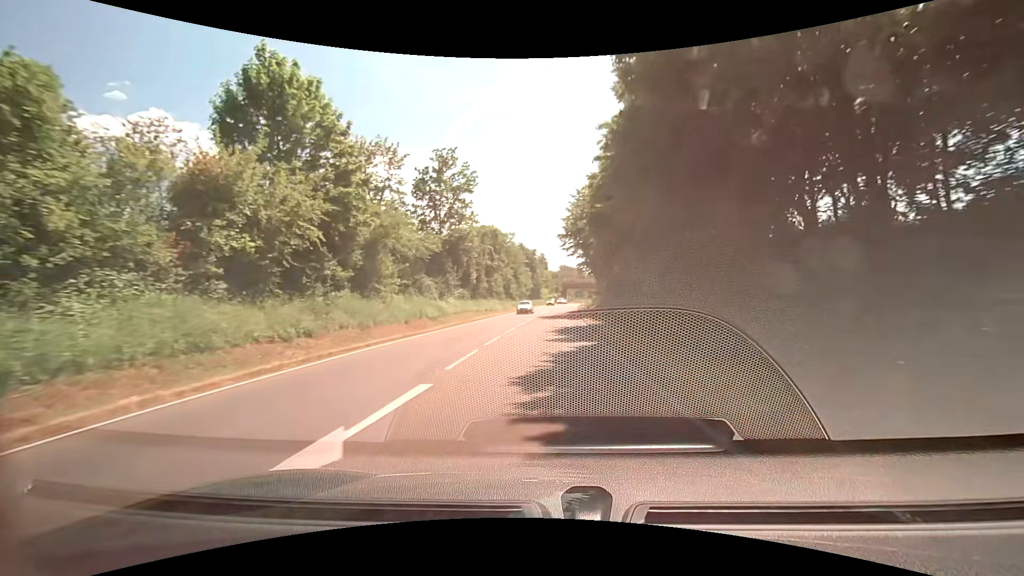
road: primary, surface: asphalt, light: Day
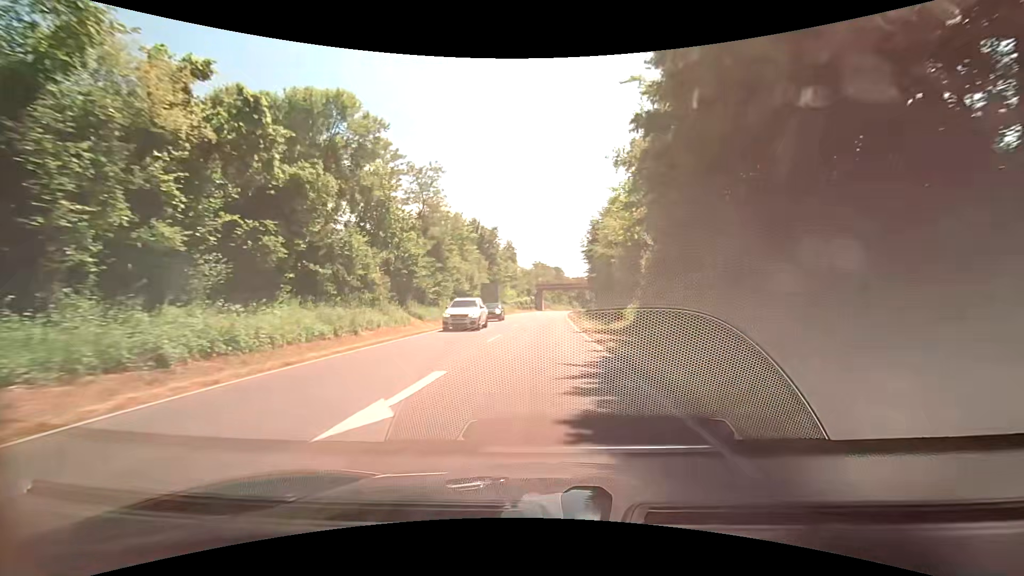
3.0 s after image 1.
(+1.5, +53.0) m; +3°
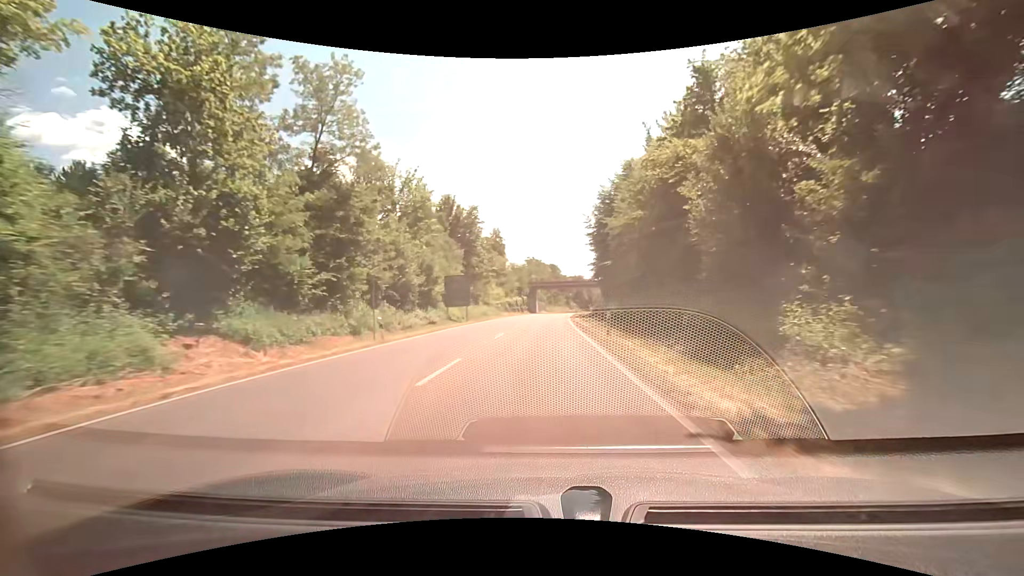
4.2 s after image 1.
(+0.1, +21.7) m; 0°
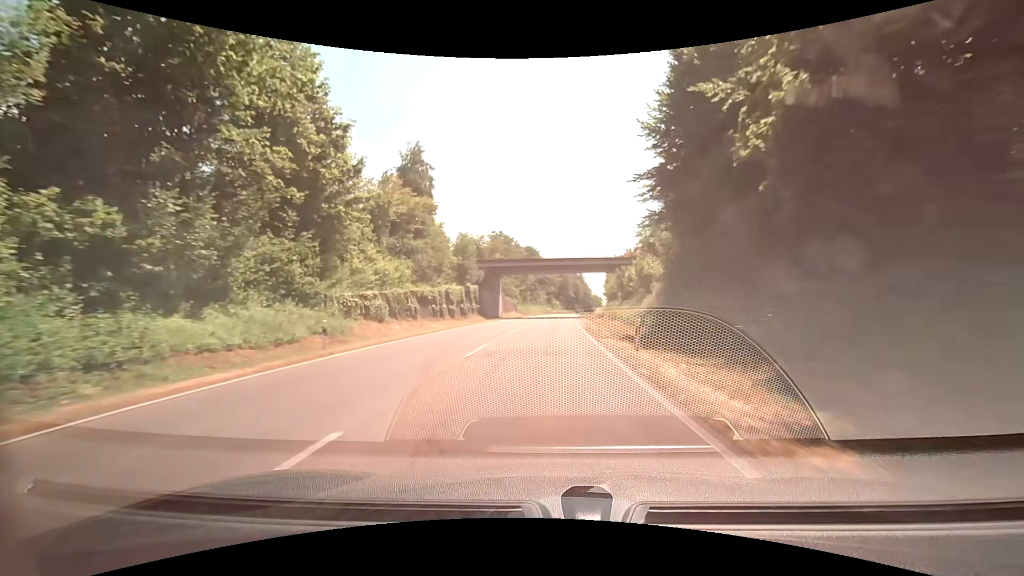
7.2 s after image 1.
(+1.2, +55.3) m; +3°
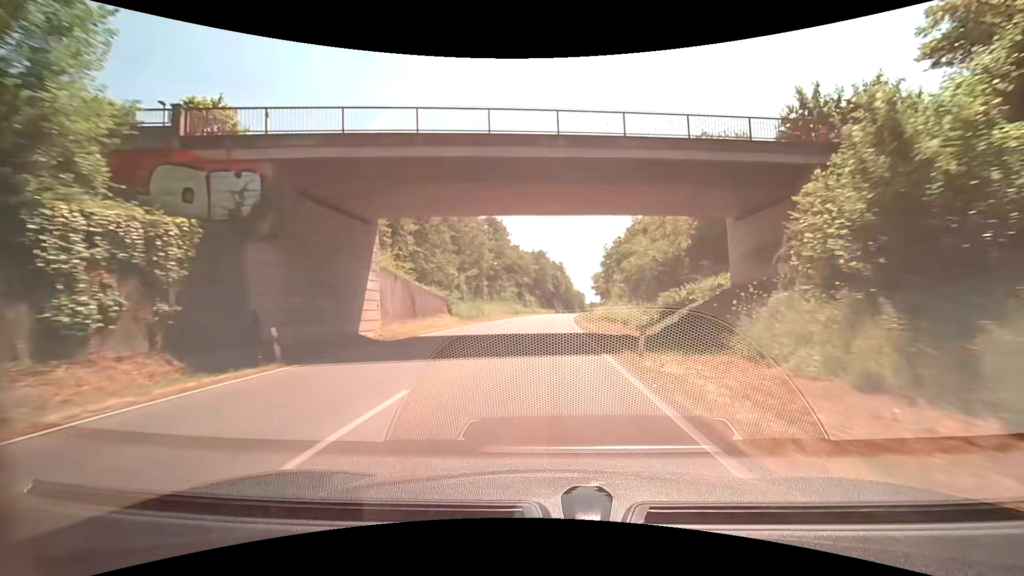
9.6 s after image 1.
(+1.4, +45.5) m; +3°
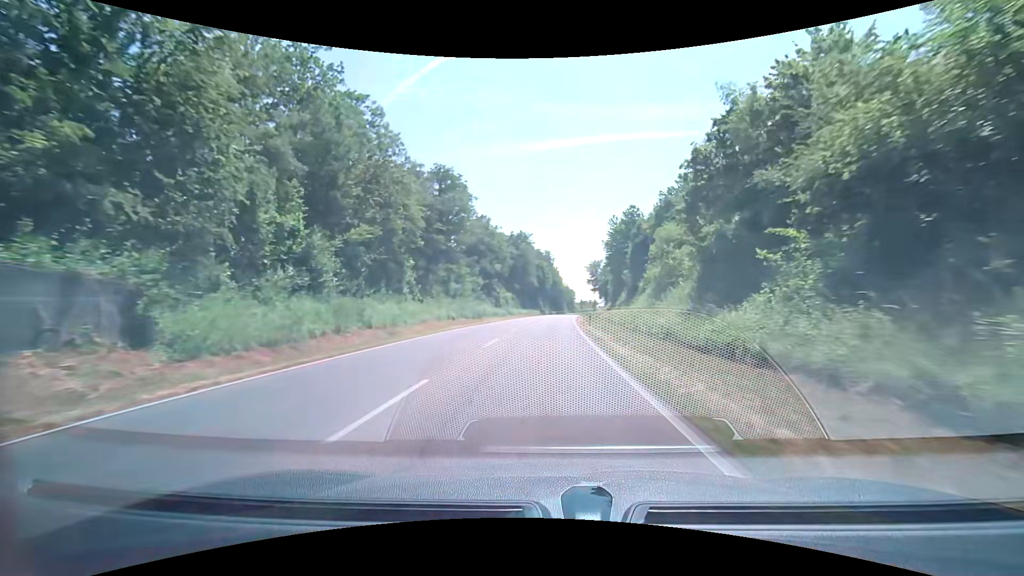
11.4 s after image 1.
(+0.5, +35.1) m; +1°
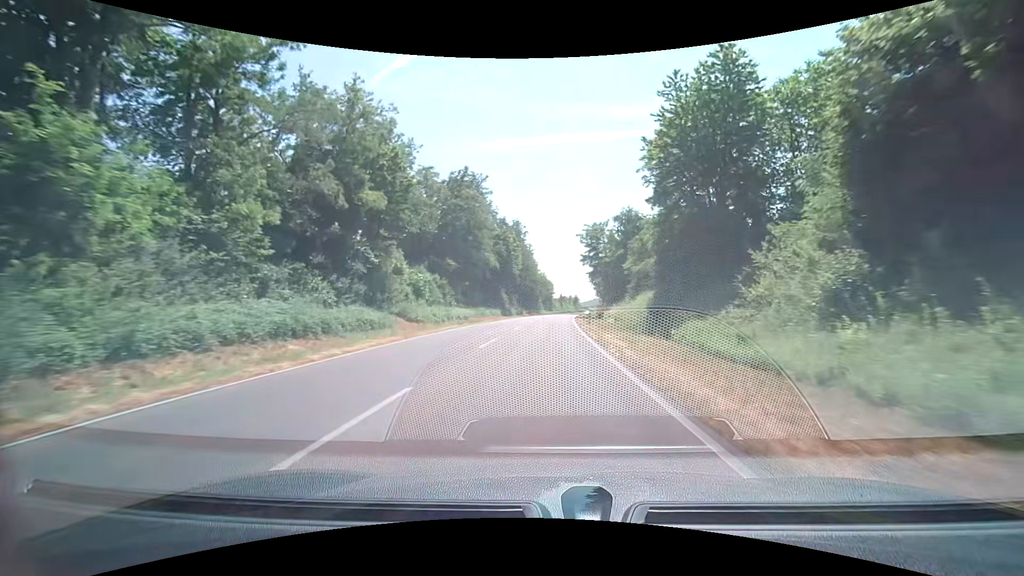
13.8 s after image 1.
(+1.8, +48.9) m; +4°
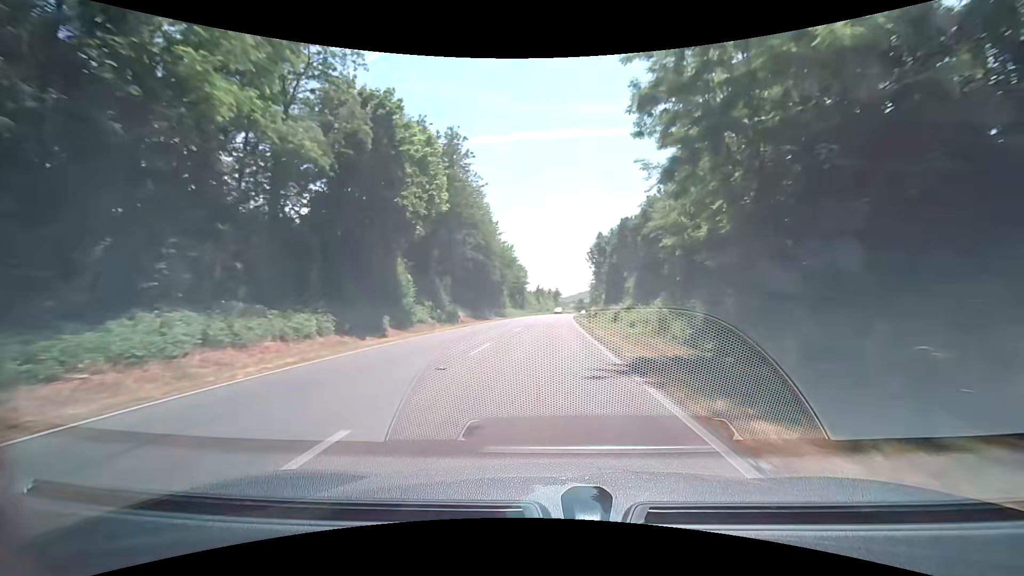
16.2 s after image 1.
(+1.0, +50.8) m; +2°
(0, +10) (0, +20) (0, +30) (+1, +40) (+1, +50) (+2, +60) (+2, +70) (+3, +80) (+4, +90) (+5, +100) m
